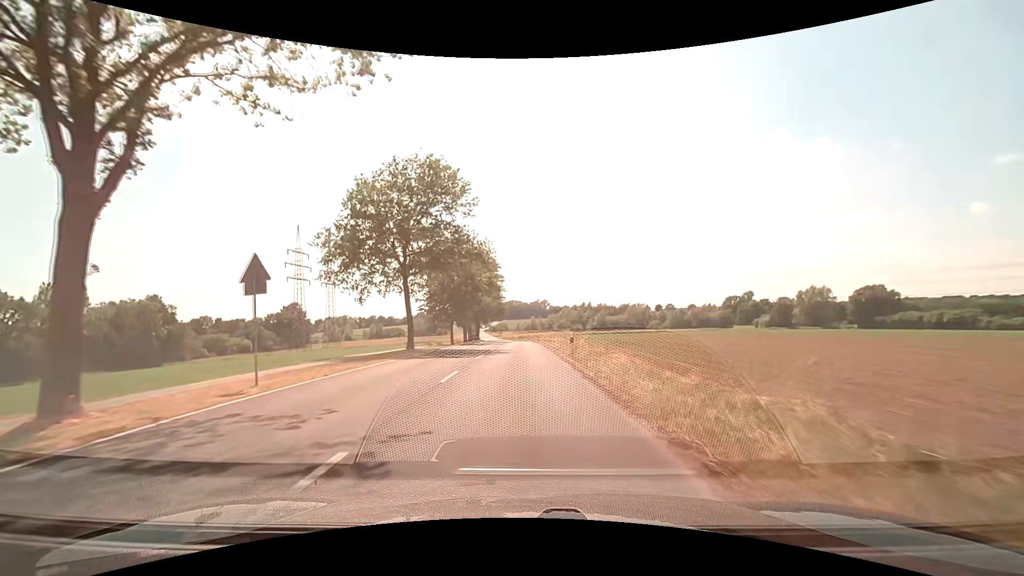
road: unclassified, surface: asphalt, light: Day
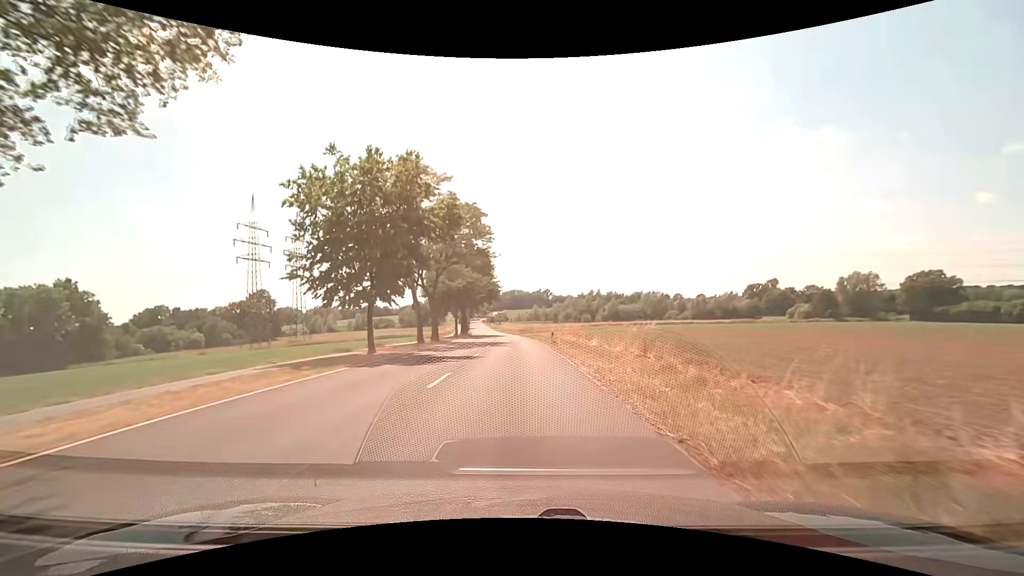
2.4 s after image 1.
(-0.2, +29.7) m; 0°
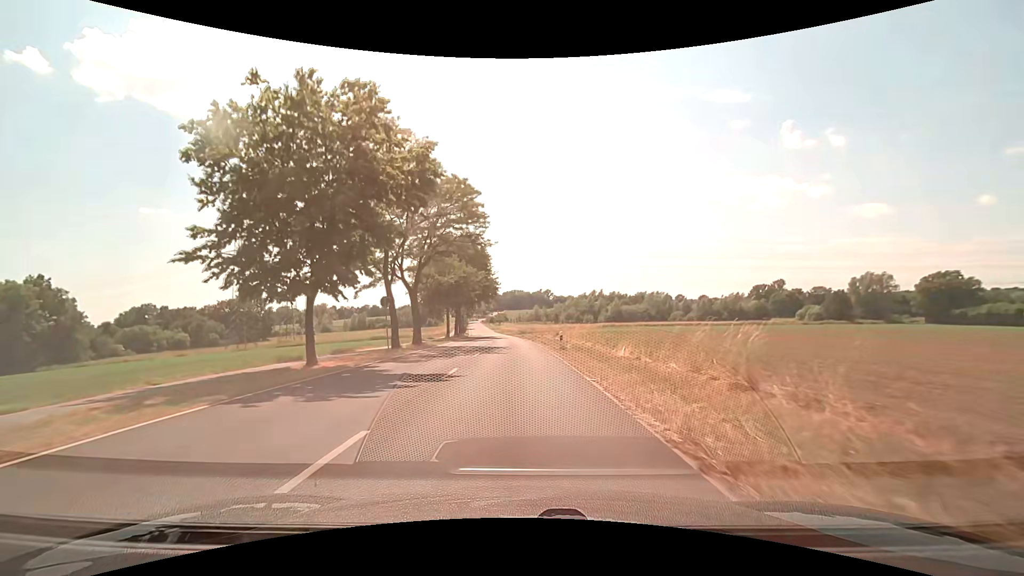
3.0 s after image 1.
(0.0, +7.2) m; 0°
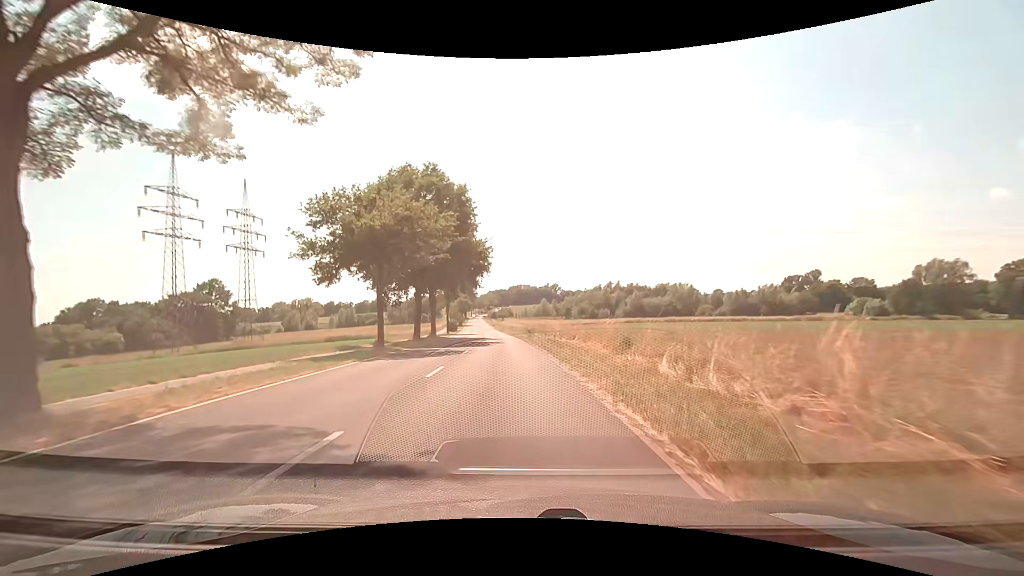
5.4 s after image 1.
(-0.1, +28.6) m; -1°
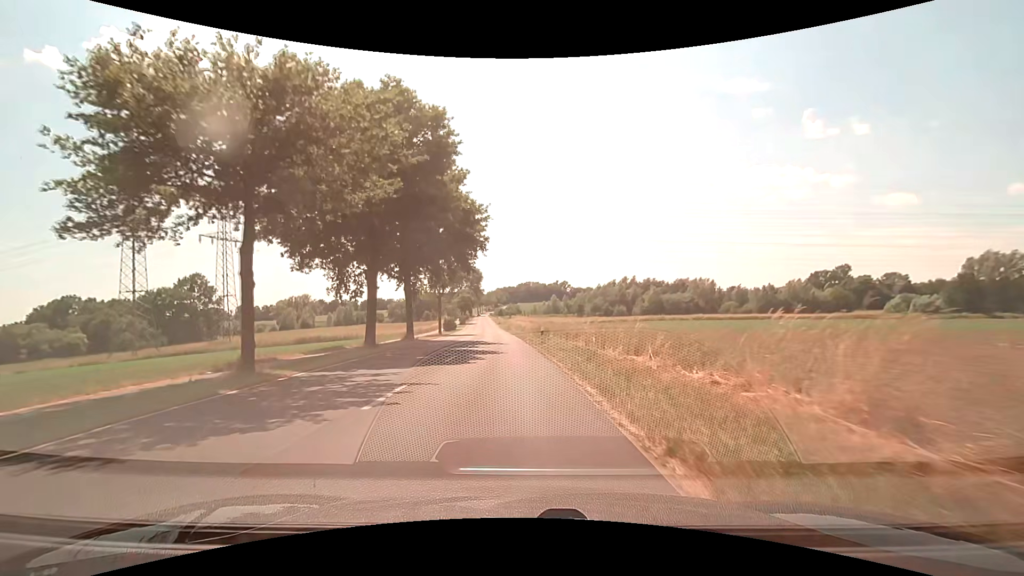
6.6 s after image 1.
(-0.1, +14.4) m; -1°
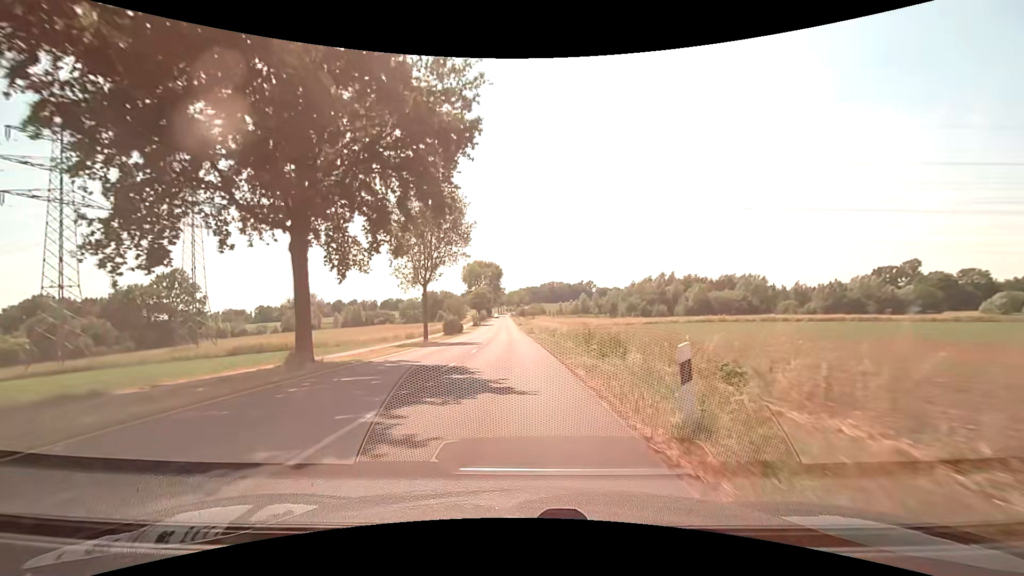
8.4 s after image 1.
(-0.4, +22.2) m; -3°
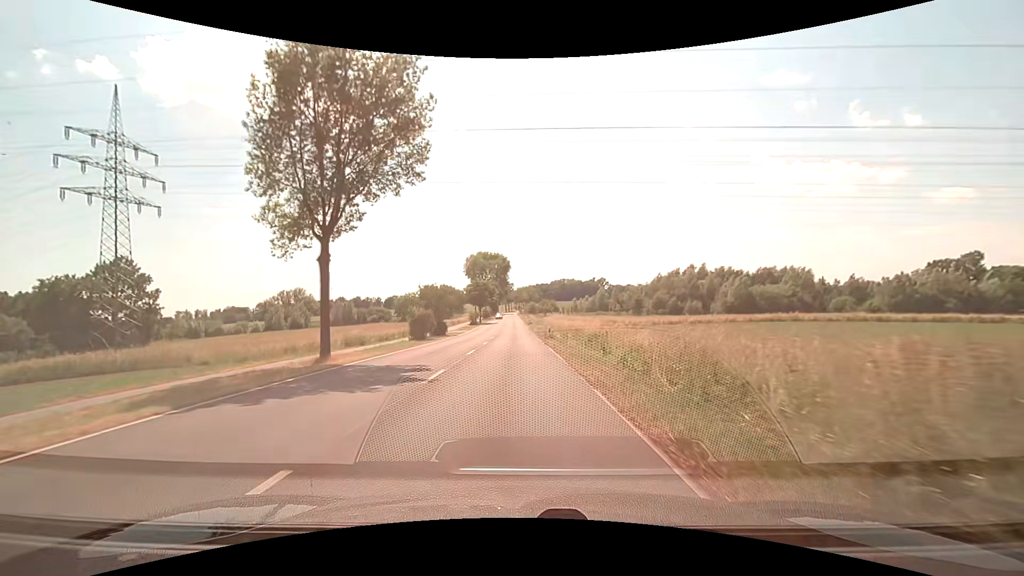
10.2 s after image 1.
(-0.2, +22.4) m; -1°
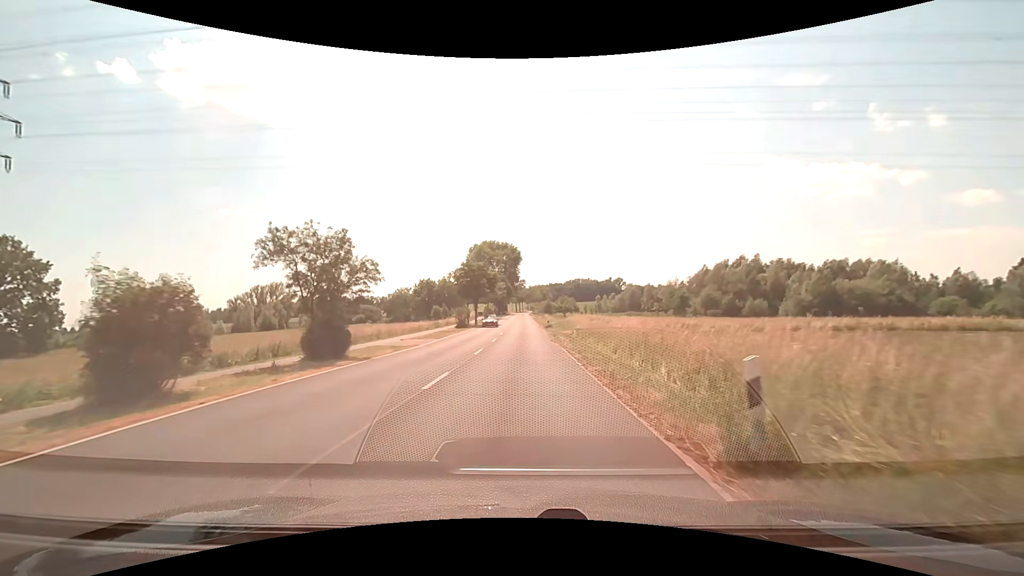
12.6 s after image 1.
(-0.2, +29.5) m; -1°
(0, +10) (0, +20) (0, +30) (0, +40) (0, +50) (0, +60) (0, +70) (0, +80) (0, +90) (0, +100) m
